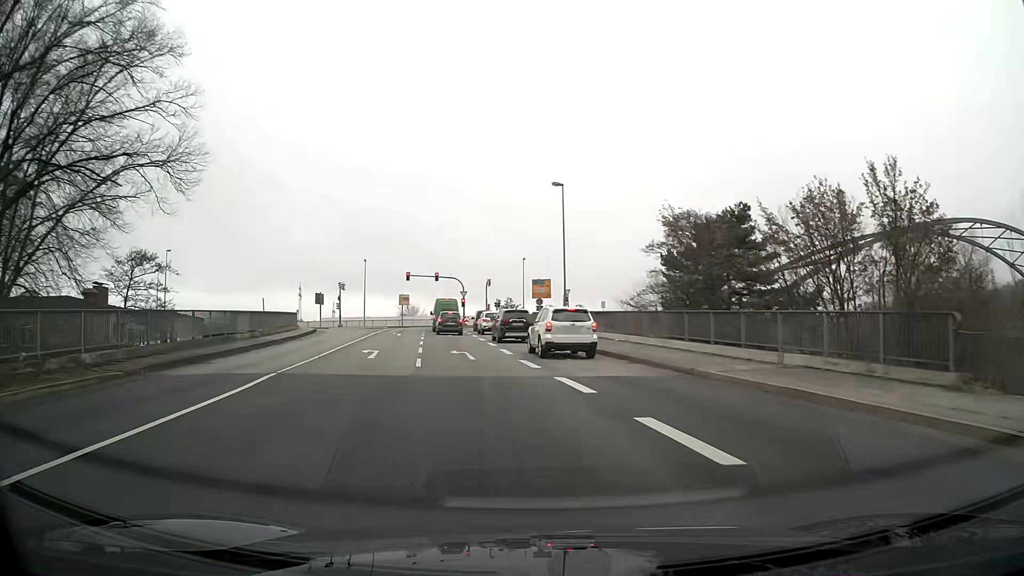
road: primary_link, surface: asphalt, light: Day
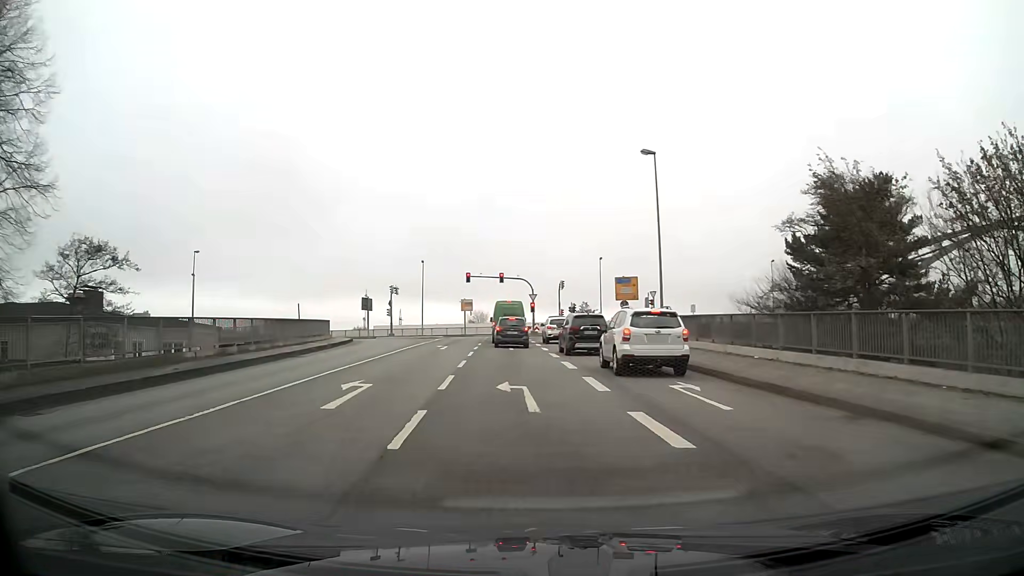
(-0.5, +10.5) m; -5°
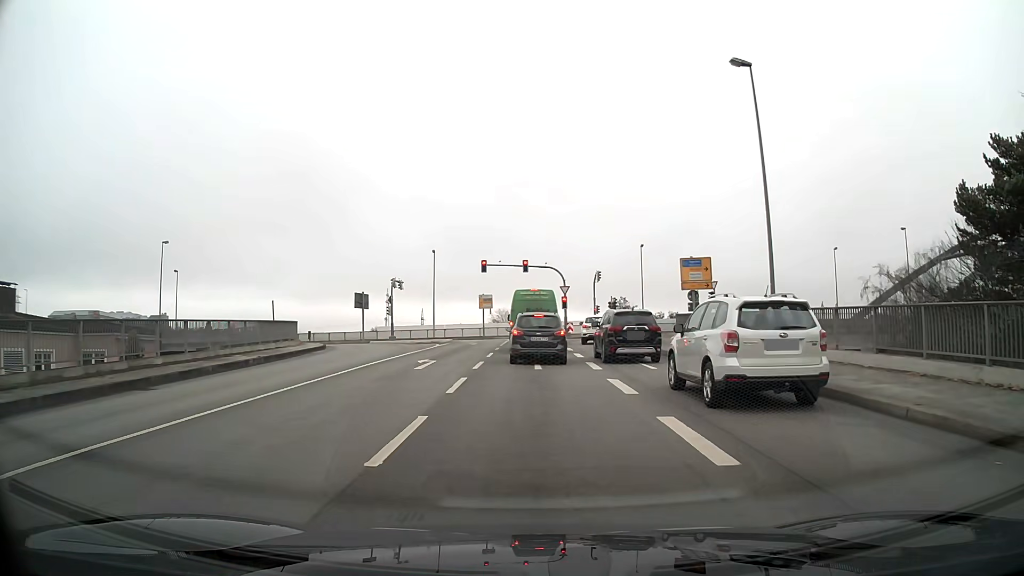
(-0.3, +12.9) m; -2°
(0, +10) (0, +20) (0, +30) (0, +40) (0, +50) (-1, +60) (-6, +68) (-15, +72) (-25, +73) (-35, +73) m
